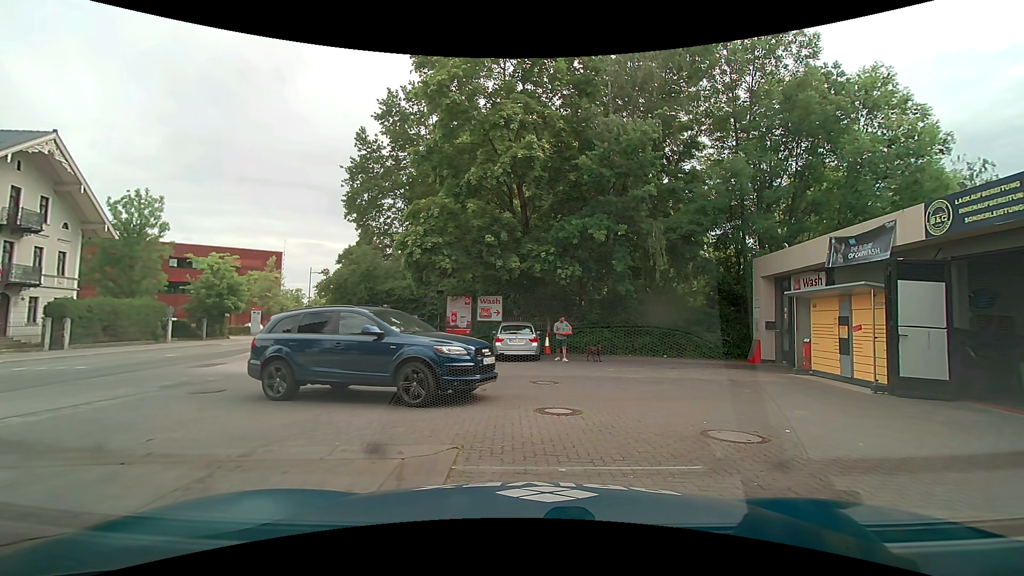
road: secondary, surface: asphalt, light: Day
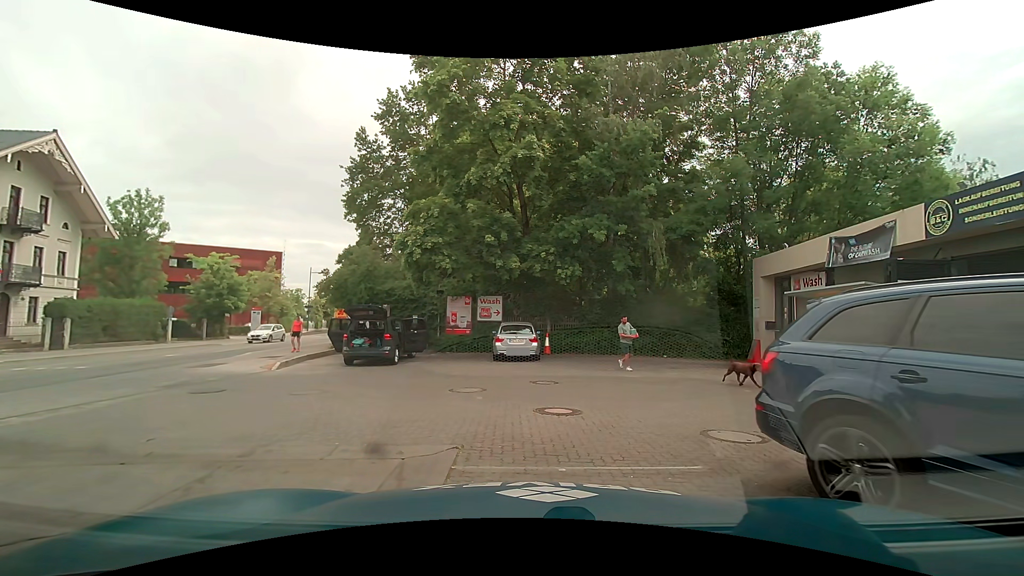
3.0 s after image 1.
(0.0, 0.0) m; 0°
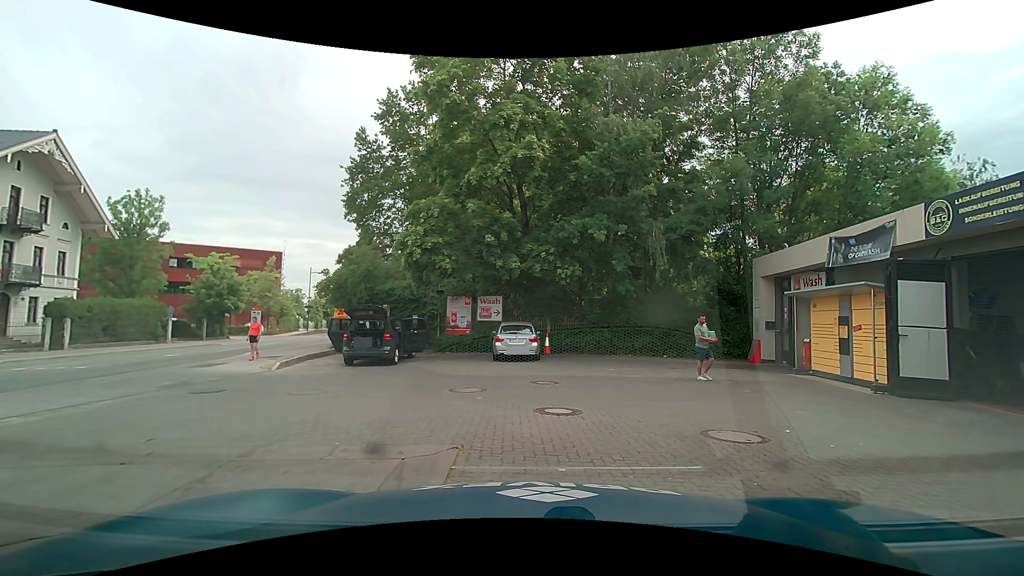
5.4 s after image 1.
(0.0, 0.0) m; 0°
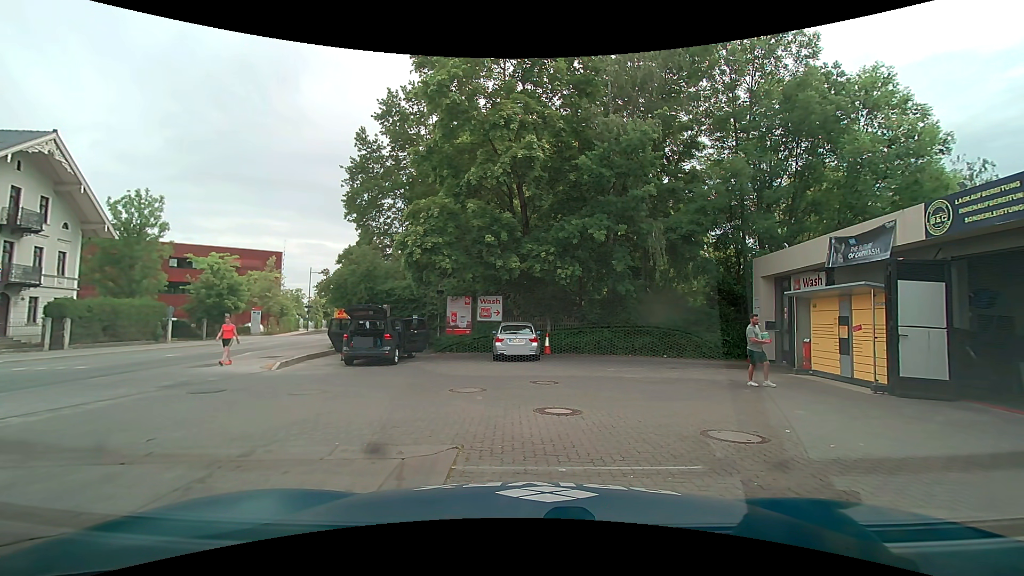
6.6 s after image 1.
(0.0, 0.0) m; 0°
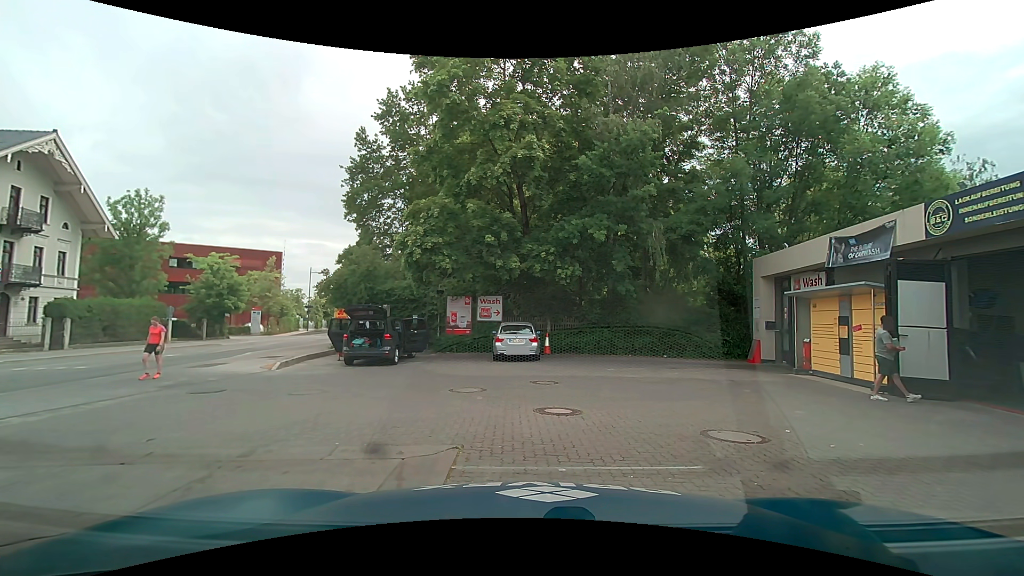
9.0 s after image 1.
(0.0, 0.0) m; 0°
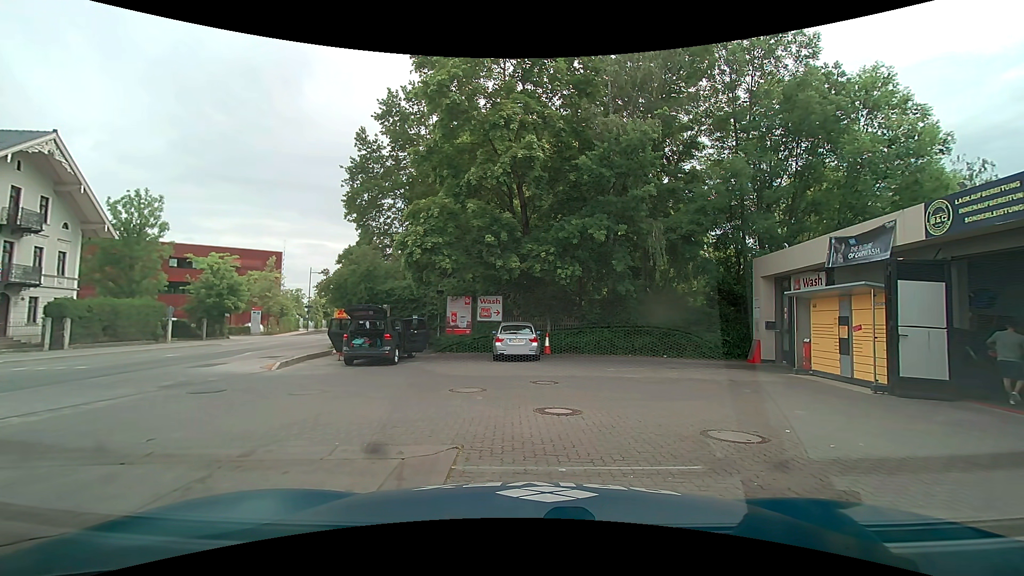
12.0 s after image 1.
(0.0, 0.0) m; 0°
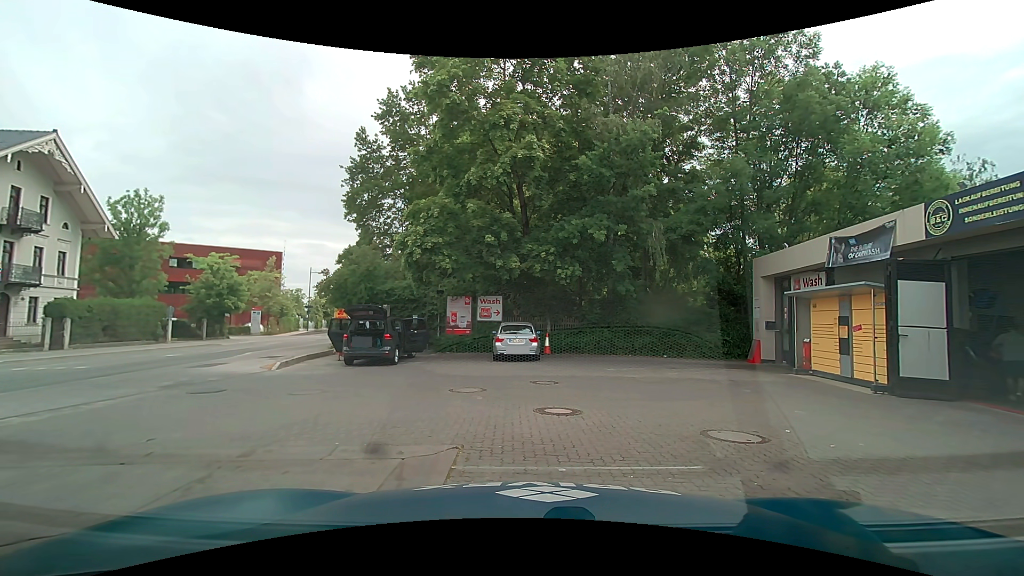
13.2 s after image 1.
(0.0, 0.0) m; 0°
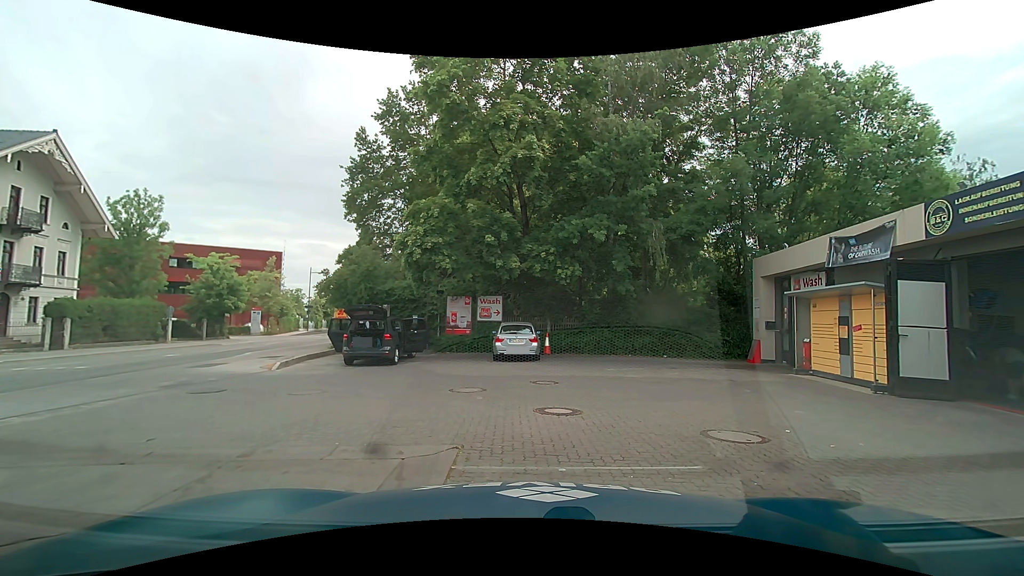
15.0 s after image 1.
(0.0, 0.0) m; 0°
